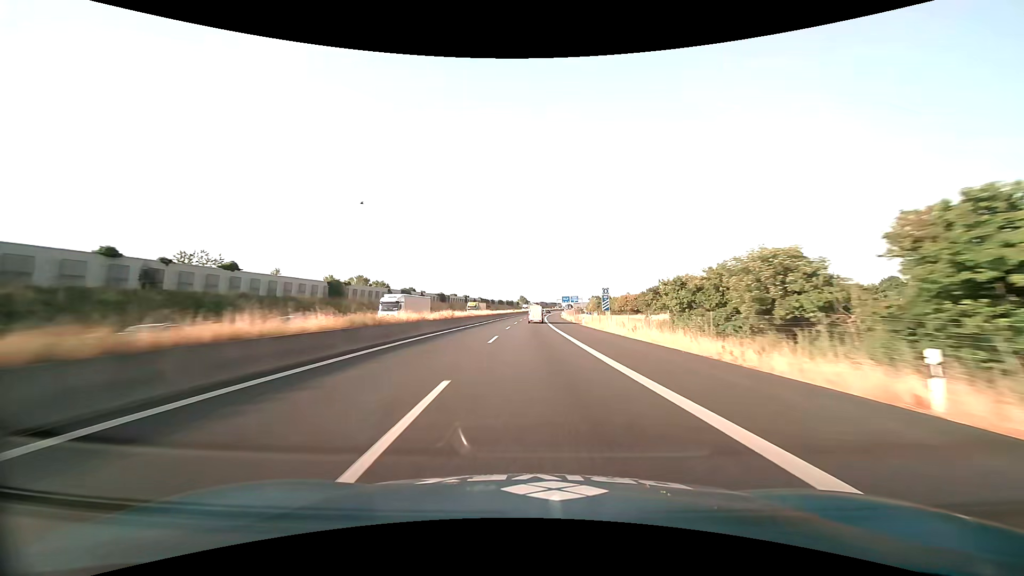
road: motorway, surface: asphalt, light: Day
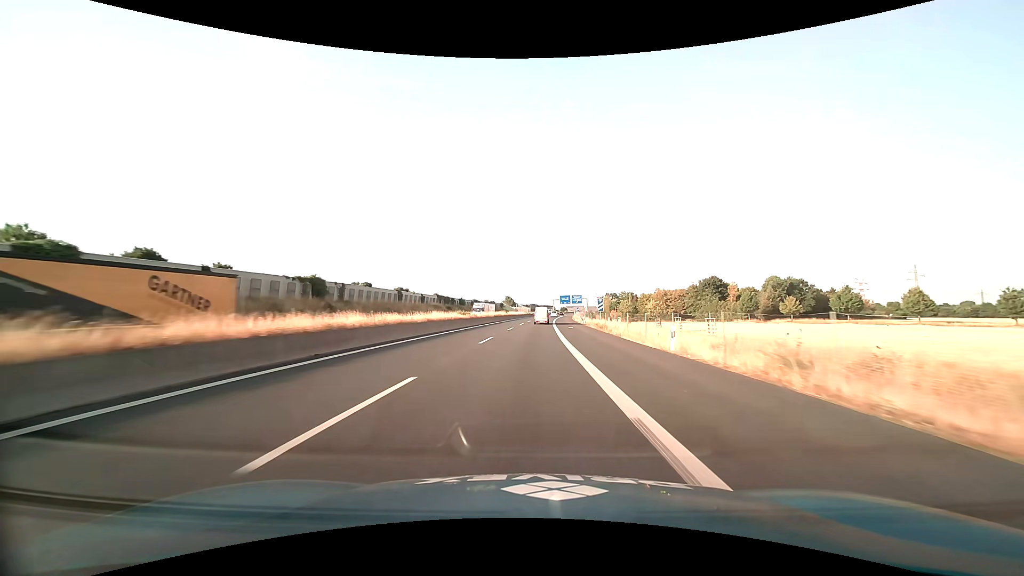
(+0.8, +88.6) m; +1°
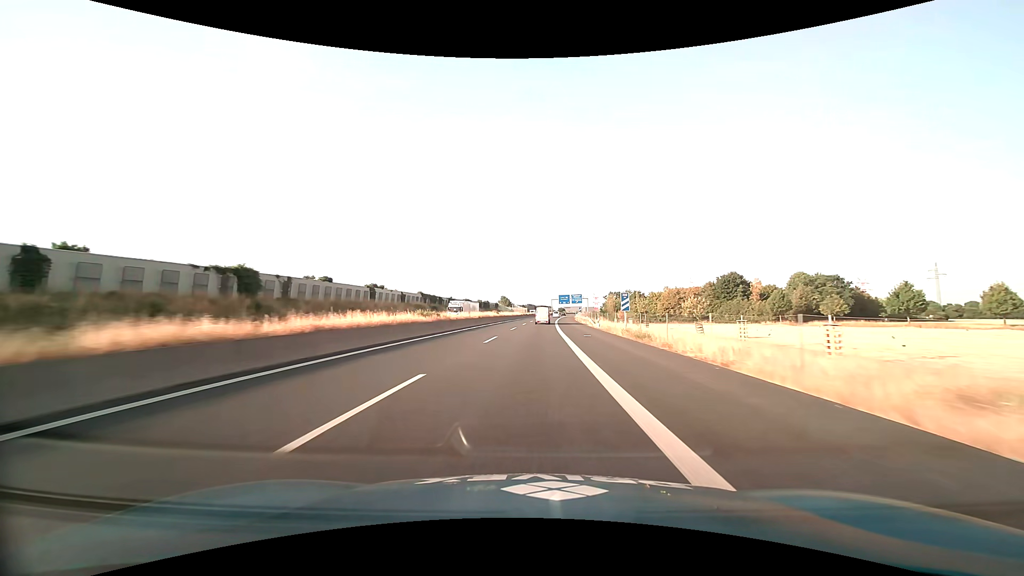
(+0.1, +17.3) m; 0°
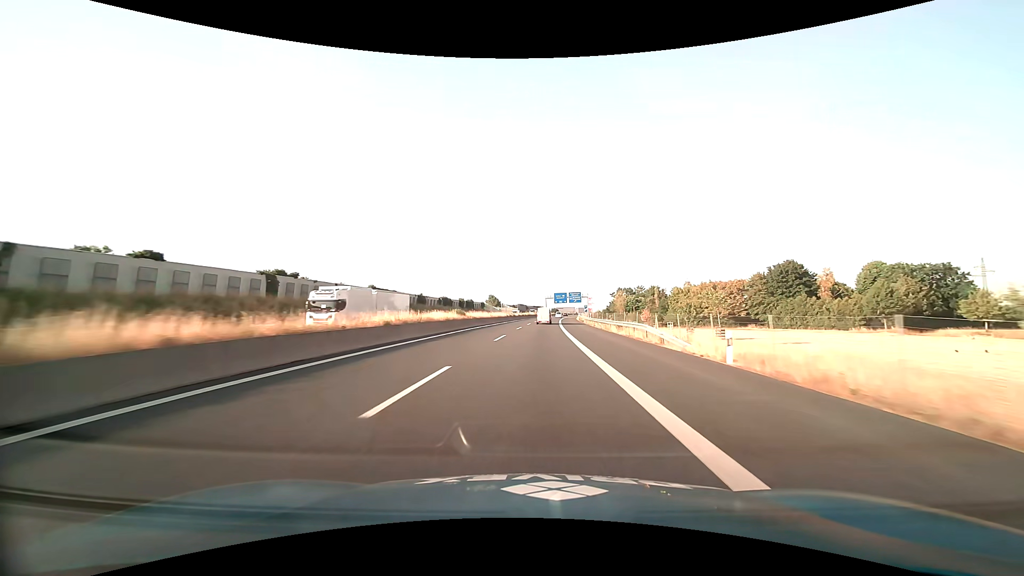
(+0.3, +34.3) m; +1°
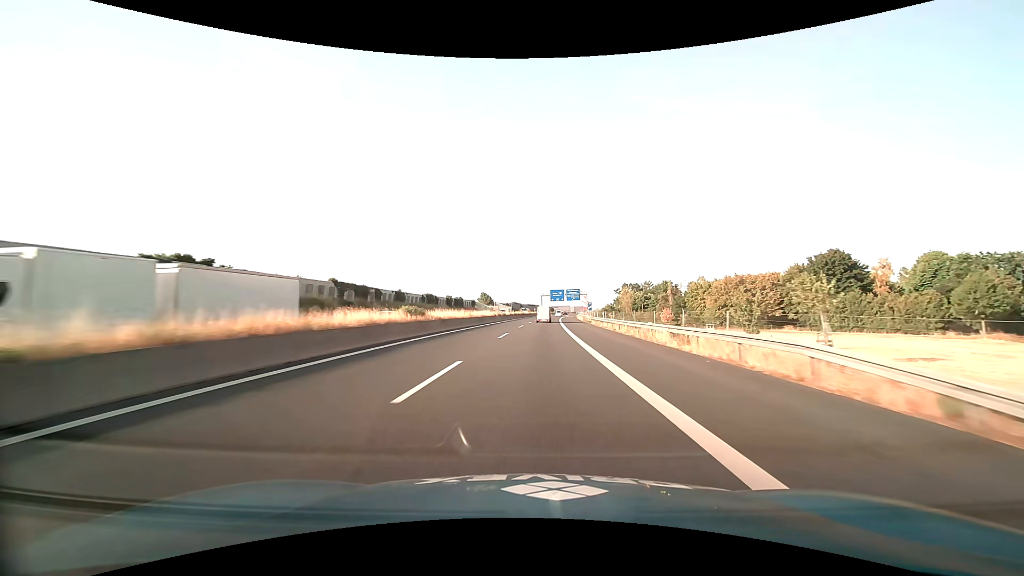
(+0.1, +16.9) m; +1°
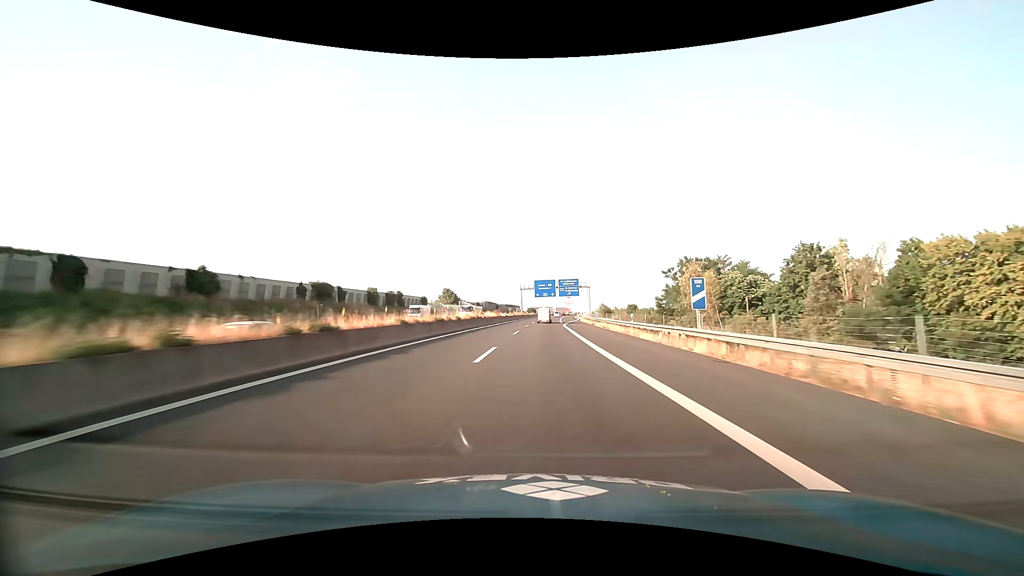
(+1.3, +65.5) m; +2°
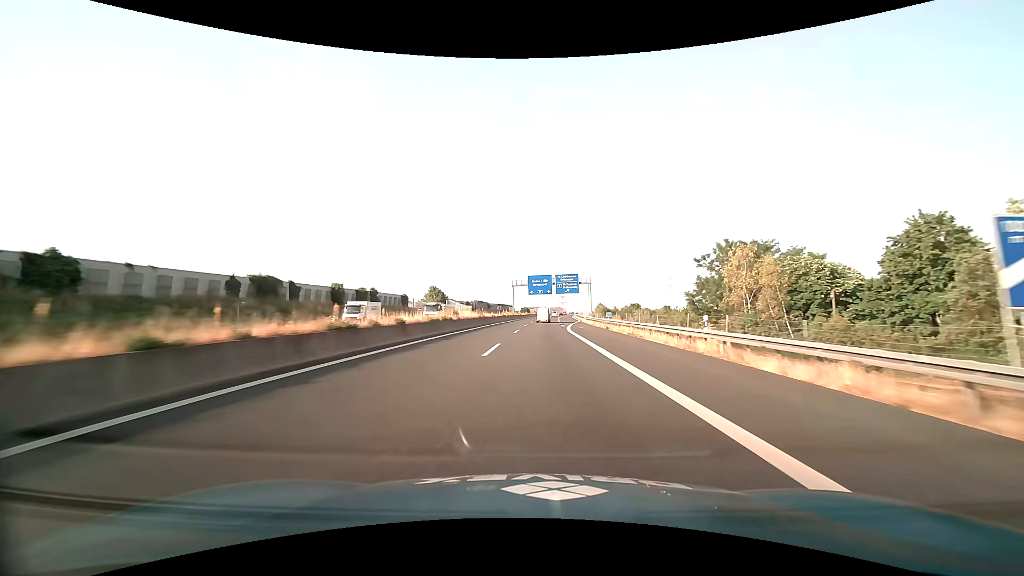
(+0.1, +15.9) m; +1°
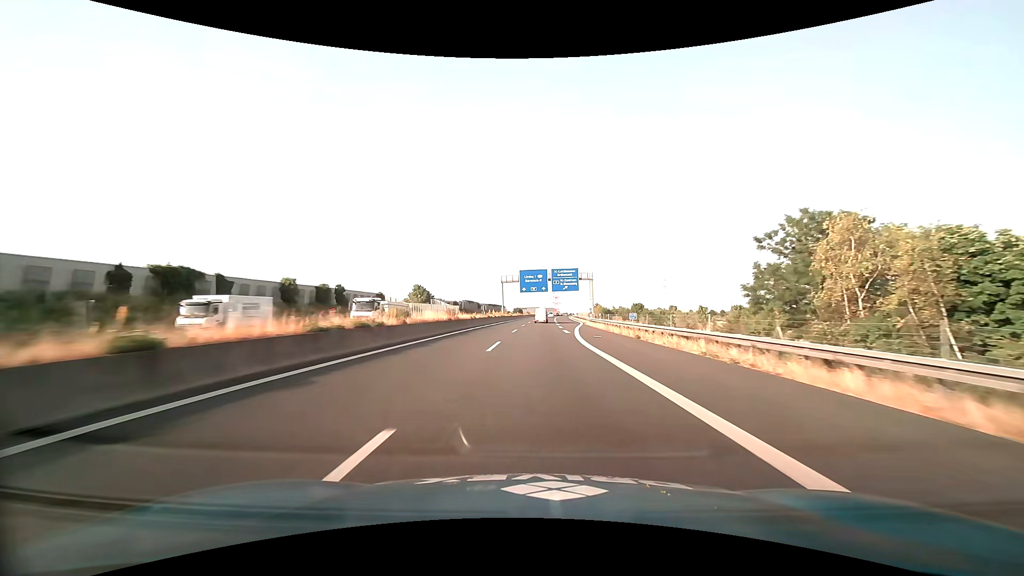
(+0.1, +15.7) m; +1°
(0, +10) (0, +20) (+1, +30) (+1, +40) (+2, +50) (+2, +60) (+3, +70) (+4, +80) (+4, +90) (+5, +100) m
